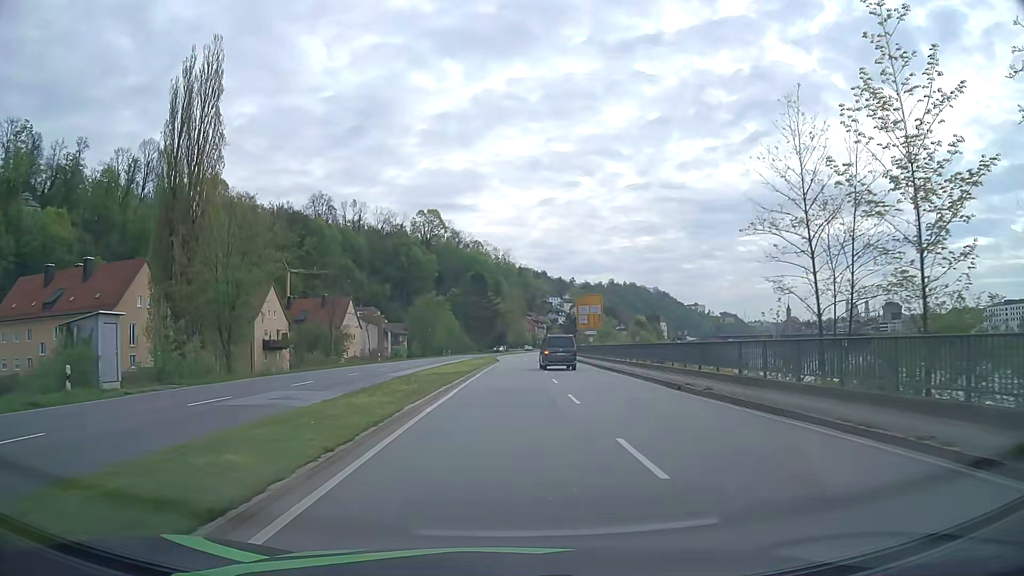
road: primary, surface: asphalt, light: Day
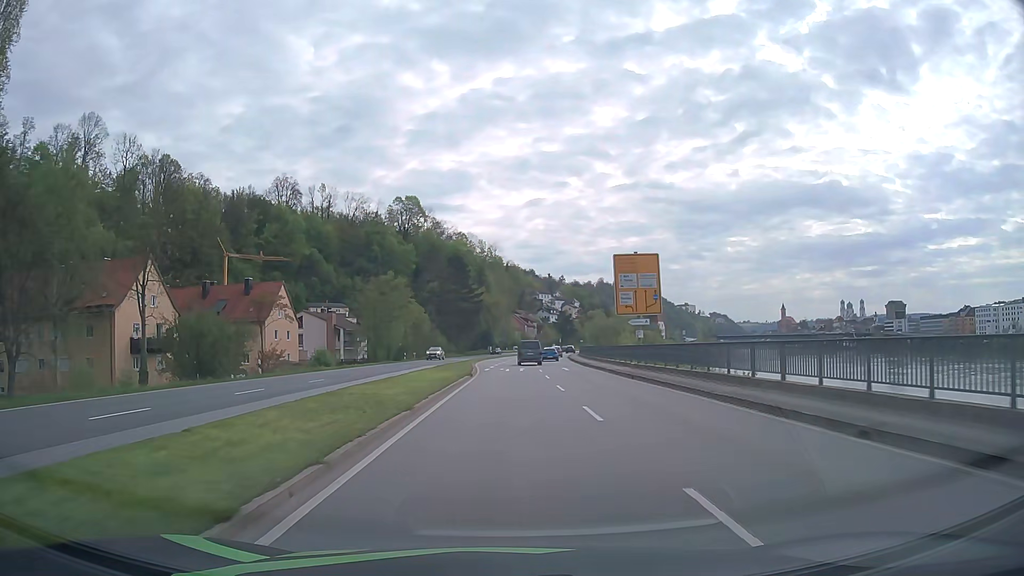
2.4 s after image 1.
(+0.3, +30.6) m; +1°
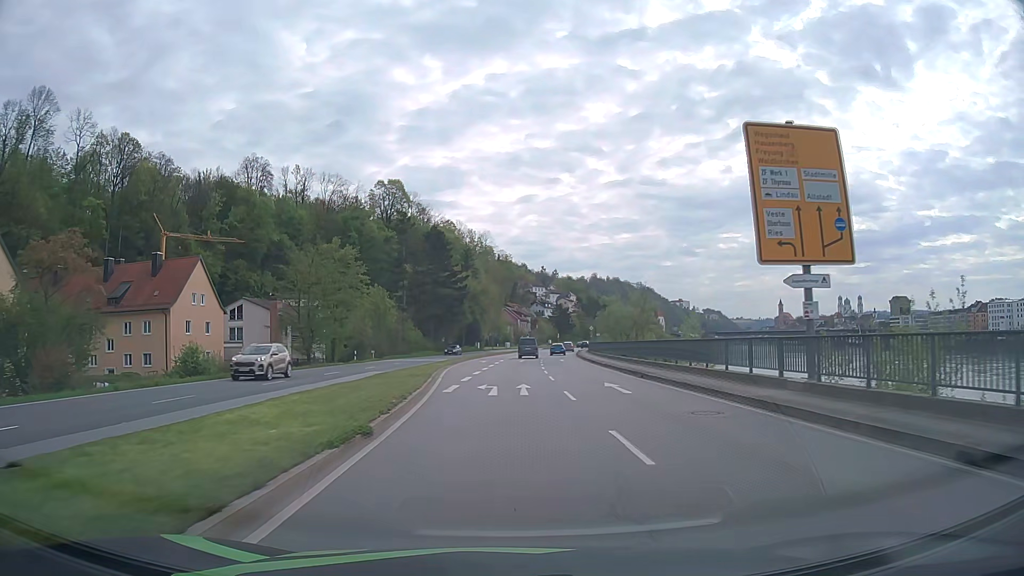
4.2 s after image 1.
(+0.1, +22.9) m; +1°
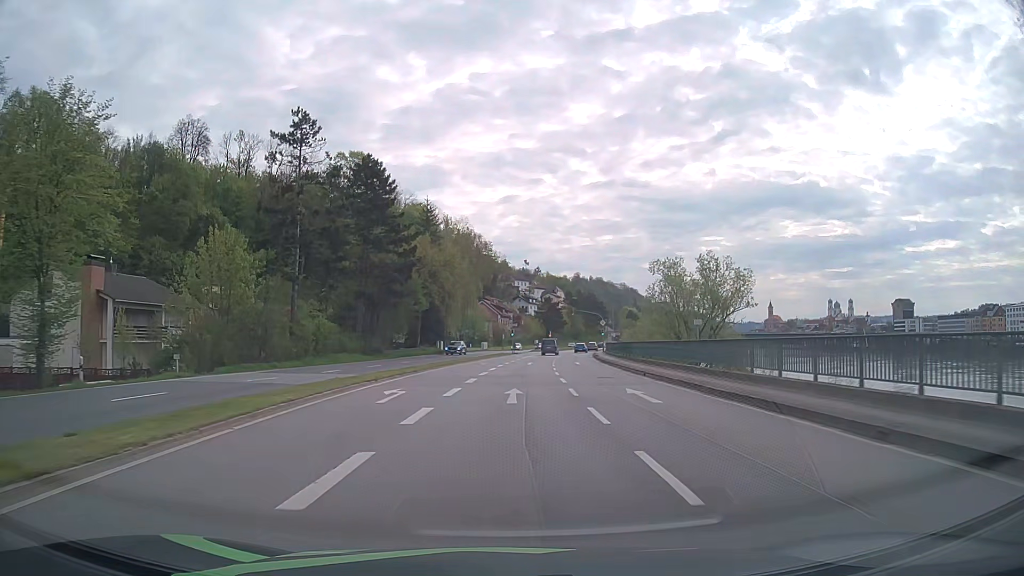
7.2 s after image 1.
(+0.5, +38.3) m; +2°
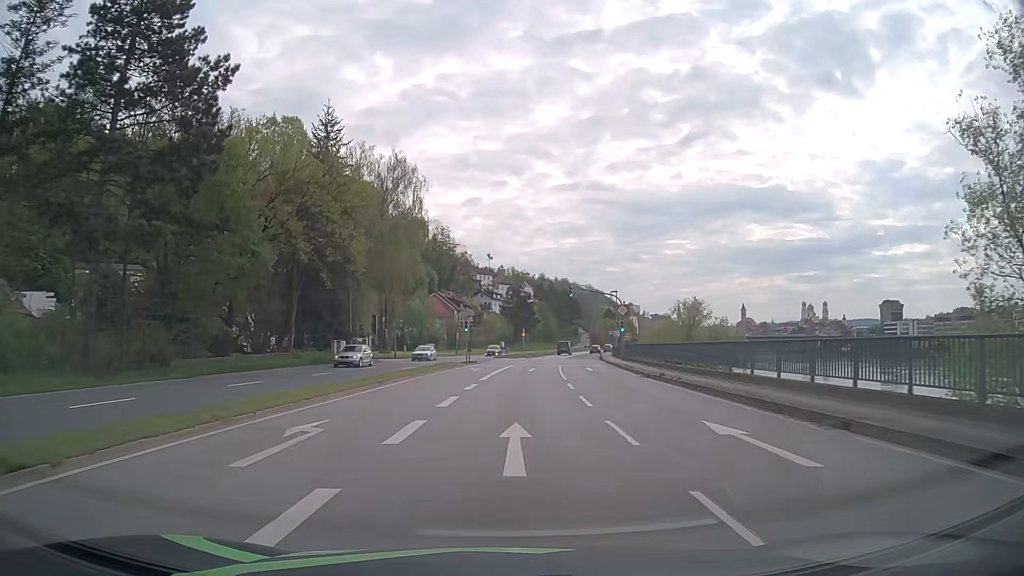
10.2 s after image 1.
(+1.0, +38.2) m; +3°
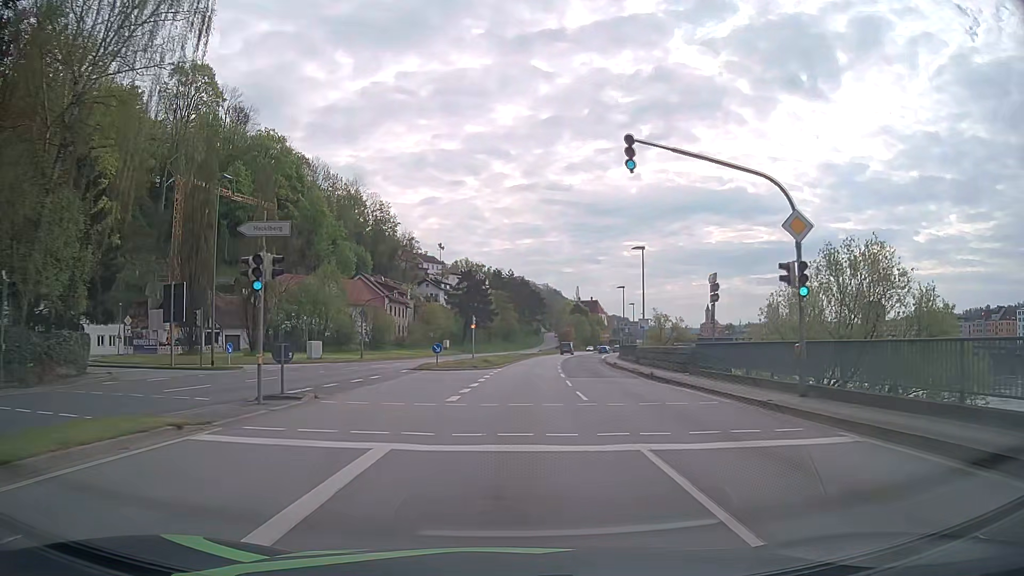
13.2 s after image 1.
(+1.2, +38.1) m; +4°
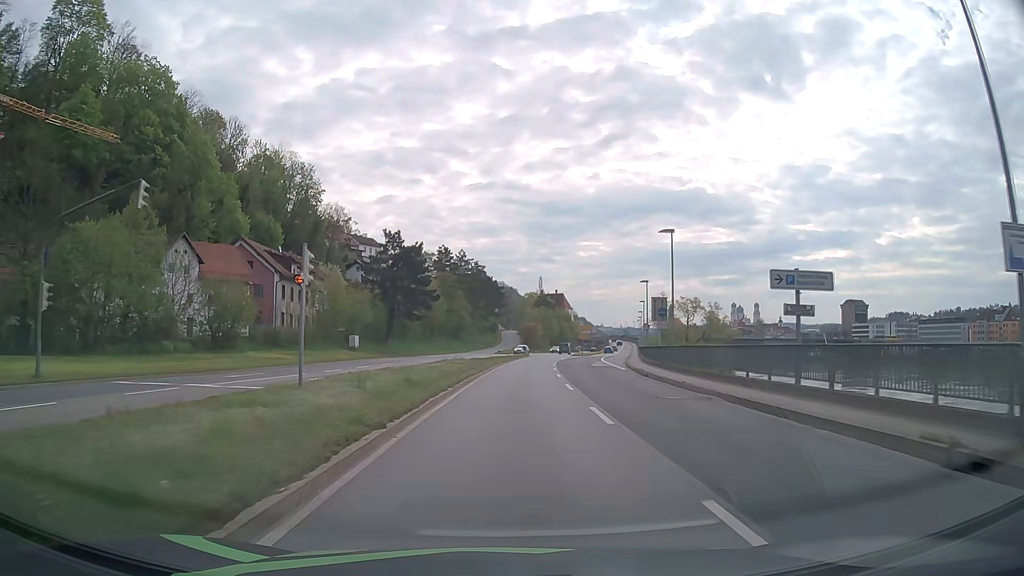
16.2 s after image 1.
(+1.1, +38.0) m; +3°
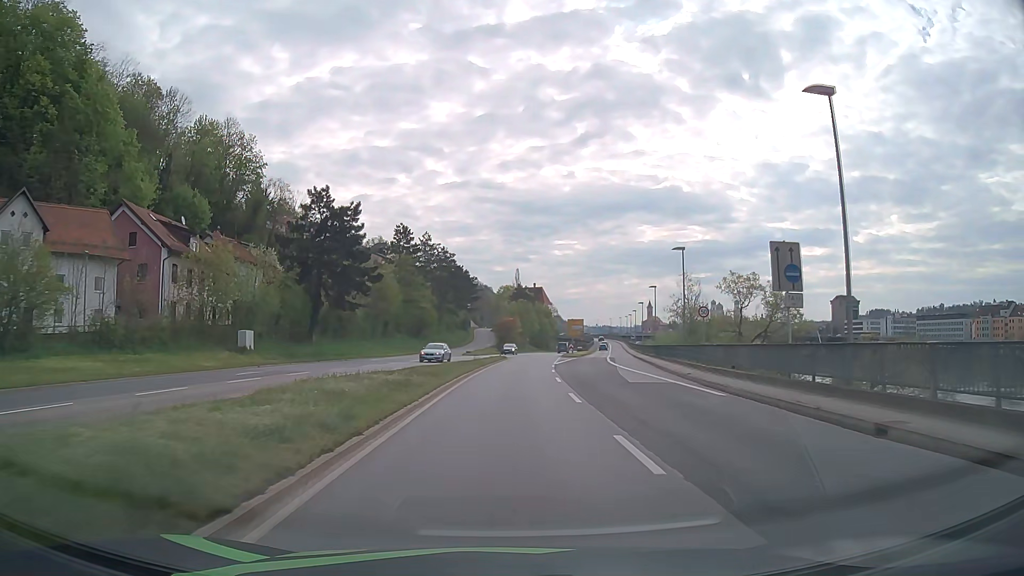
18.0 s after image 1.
(+0.5, +22.8) m; +2°
(0, +10) (0, +20) (0, +30) (+1, +40) (+1, +50) (+2, +60) (+3, +70) (+4, +80) (+5, +90) (+6, +100) m
